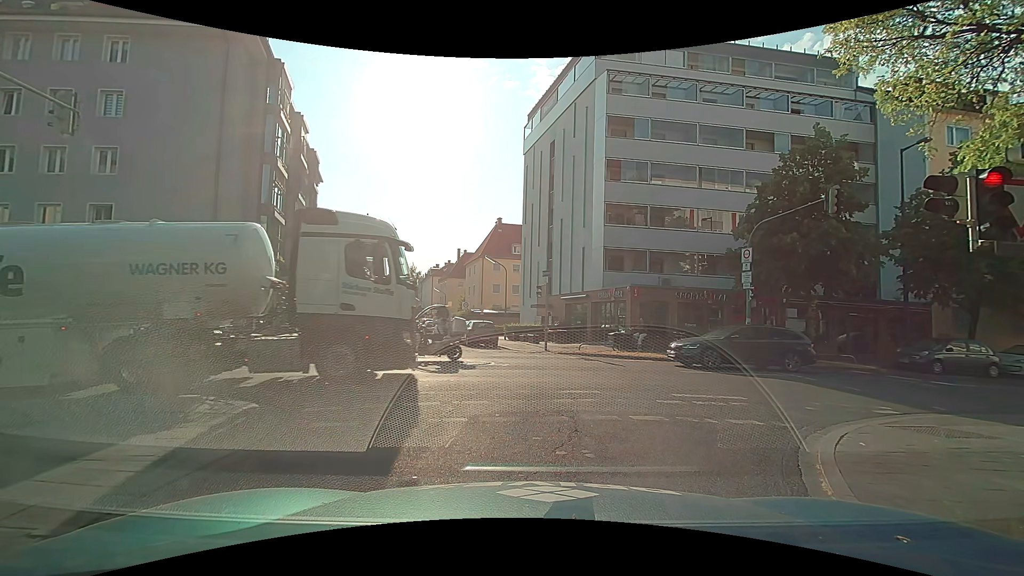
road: residential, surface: asphalt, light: Day
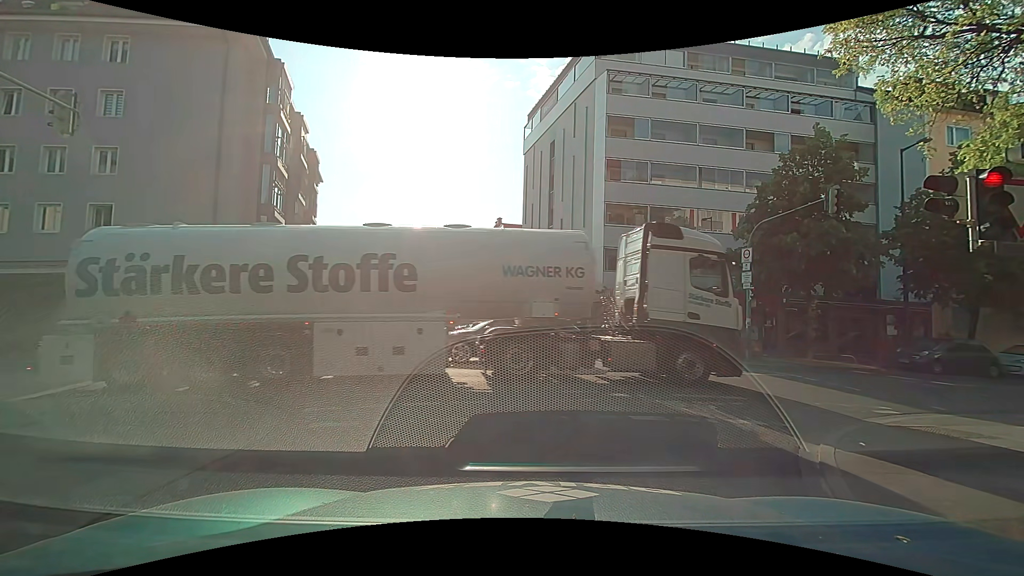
(0.0, 0.0) m; 0°
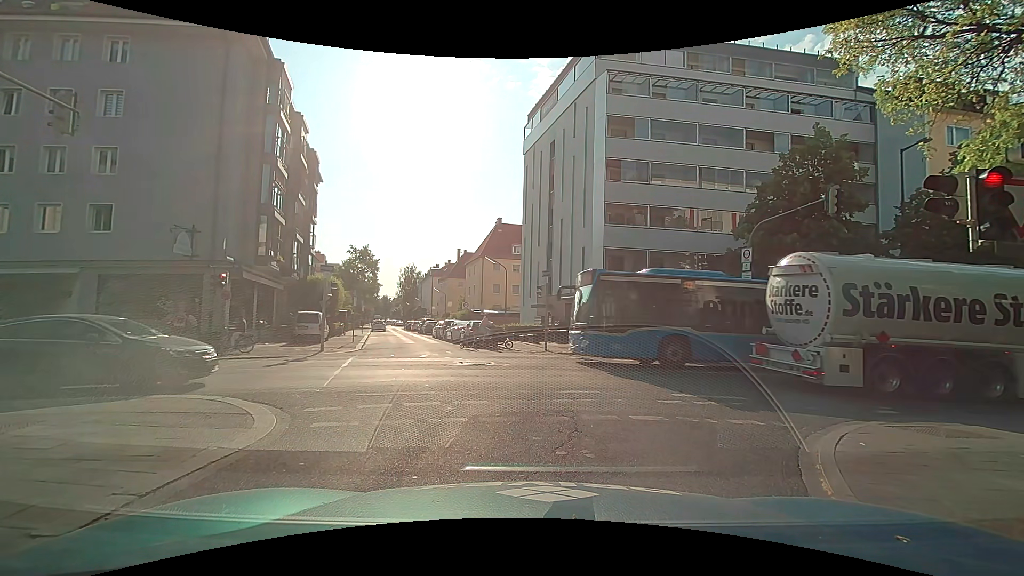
(0.0, 0.0) m; 0°
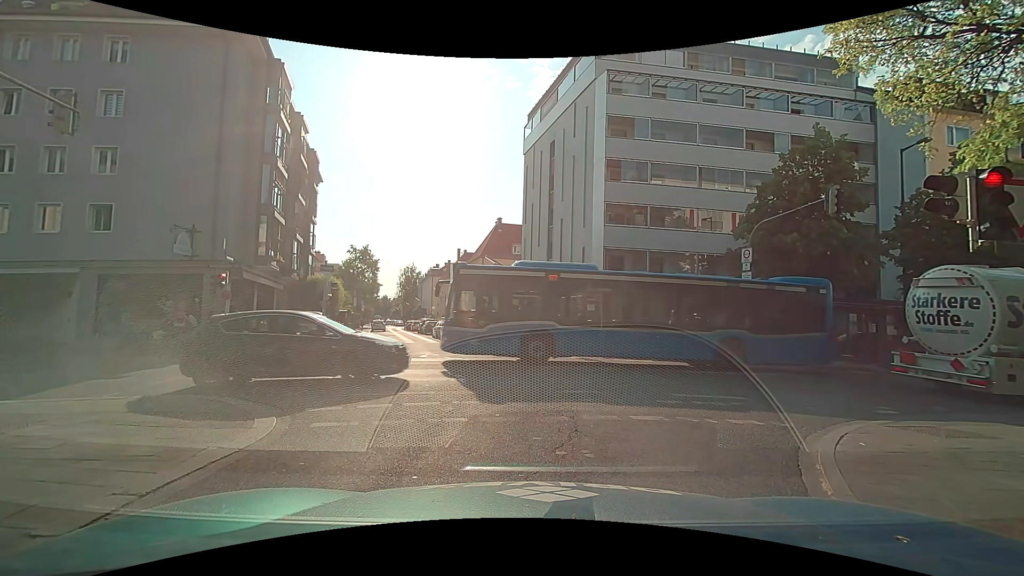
(0.0, 0.0) m; 0°
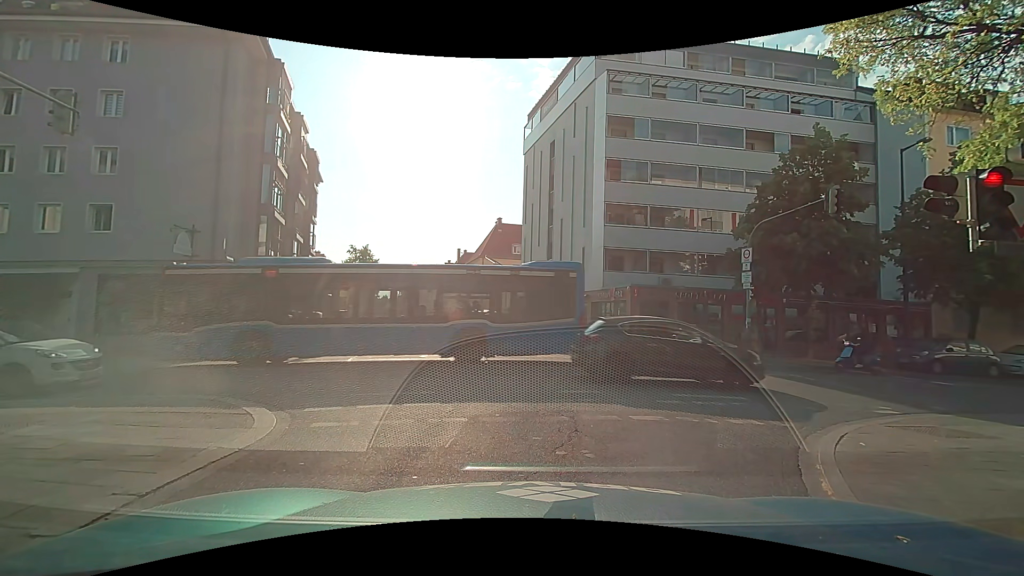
(0.0, 0.0) m; 0°
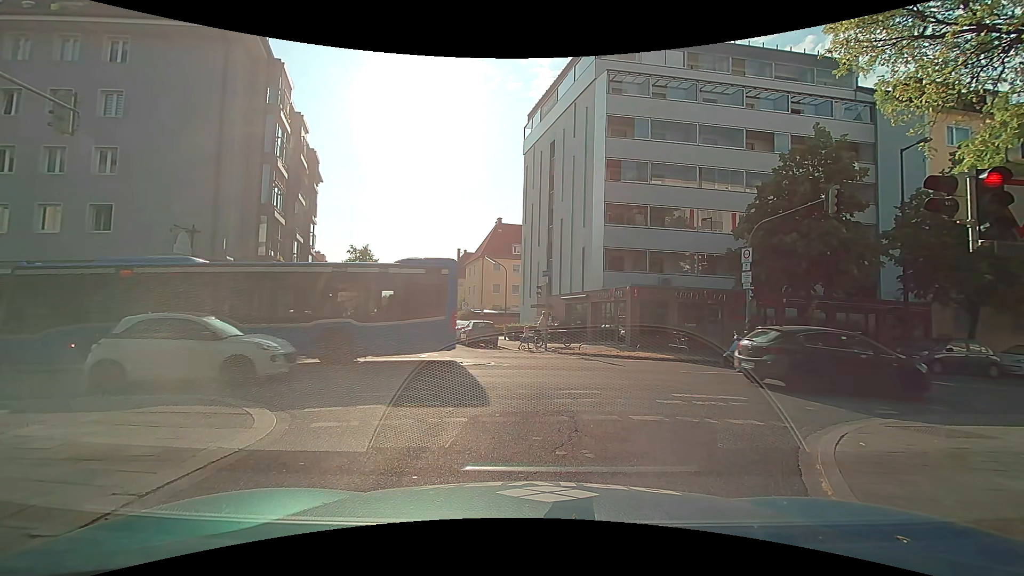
(0.0, 0.0) m; 0°
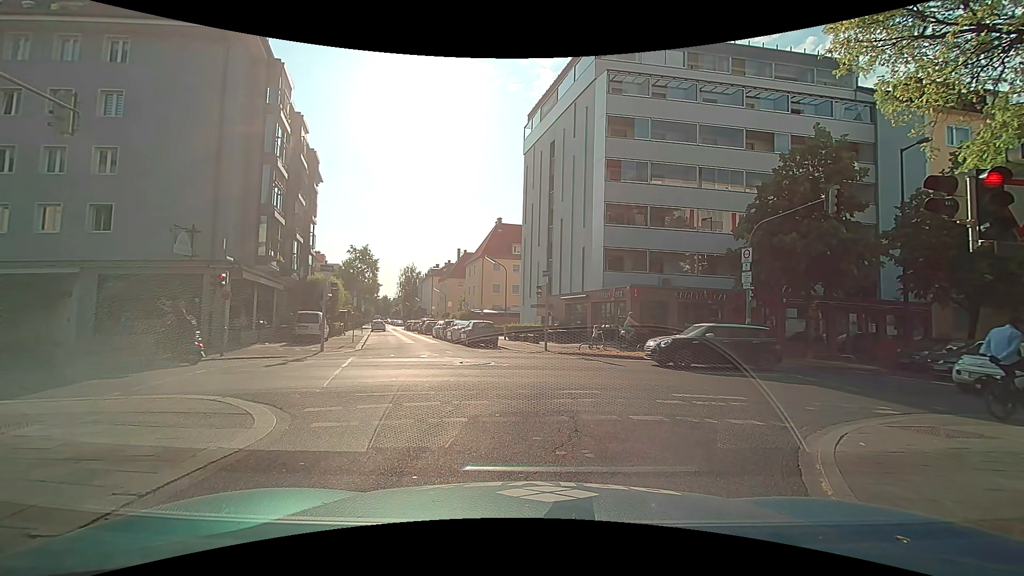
(0.0, 0.0) m; 0°
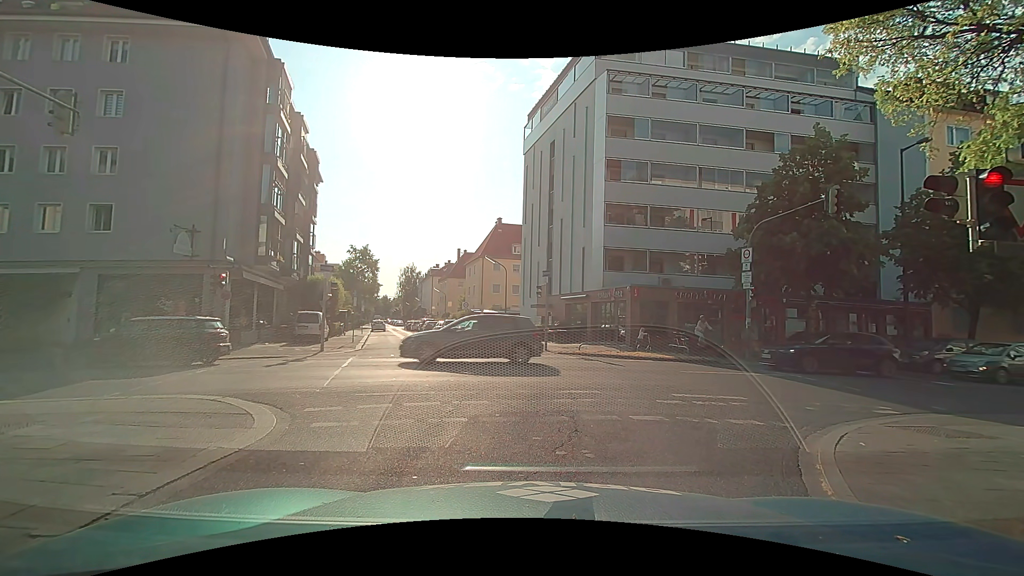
(0.0, 0.0) m; 0°
